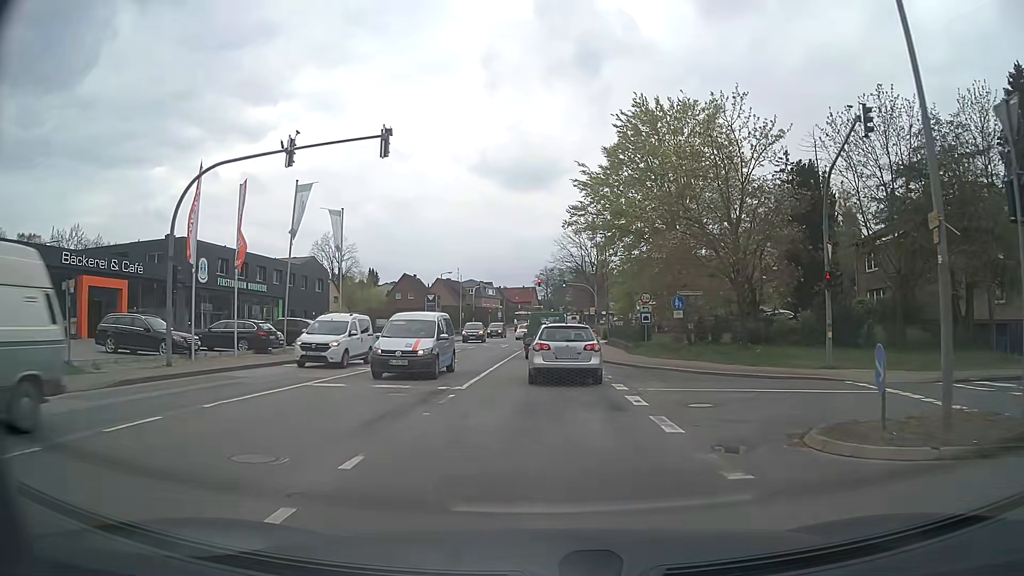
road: tertiary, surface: asphalt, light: Day
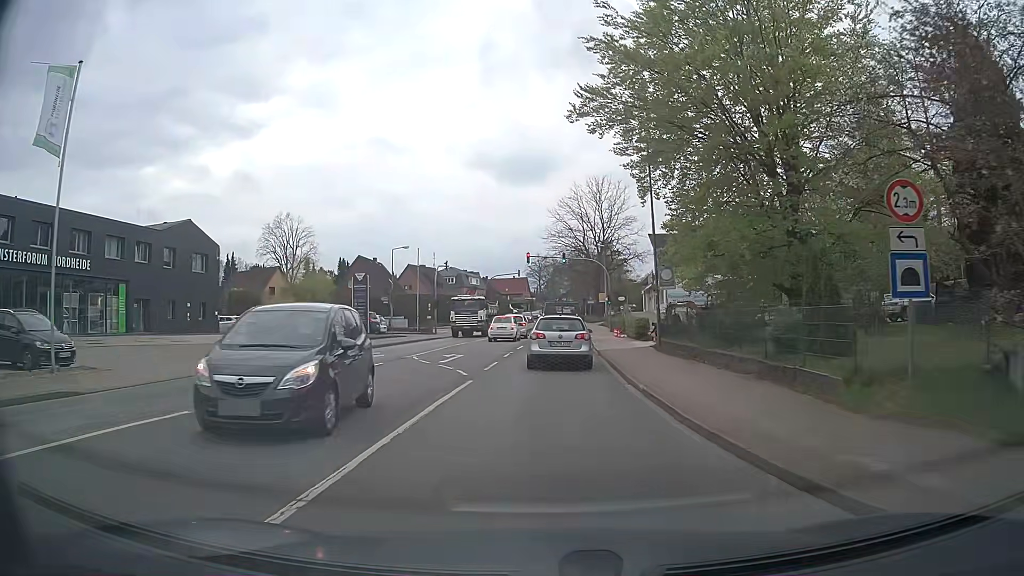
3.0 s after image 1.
(+0.4, +25.1) m; +1°
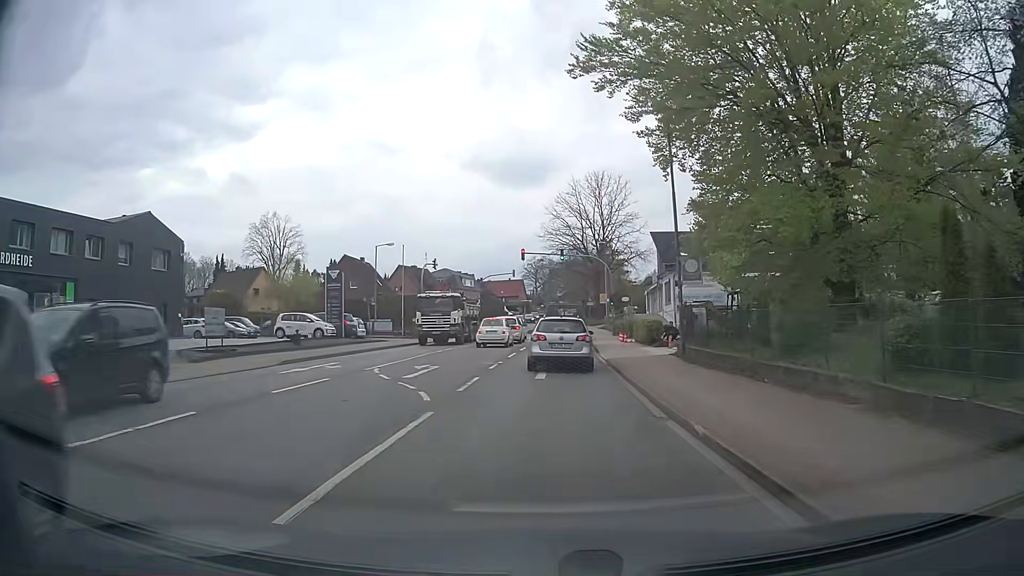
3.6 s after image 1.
(0.0, +5.1) m; 0°
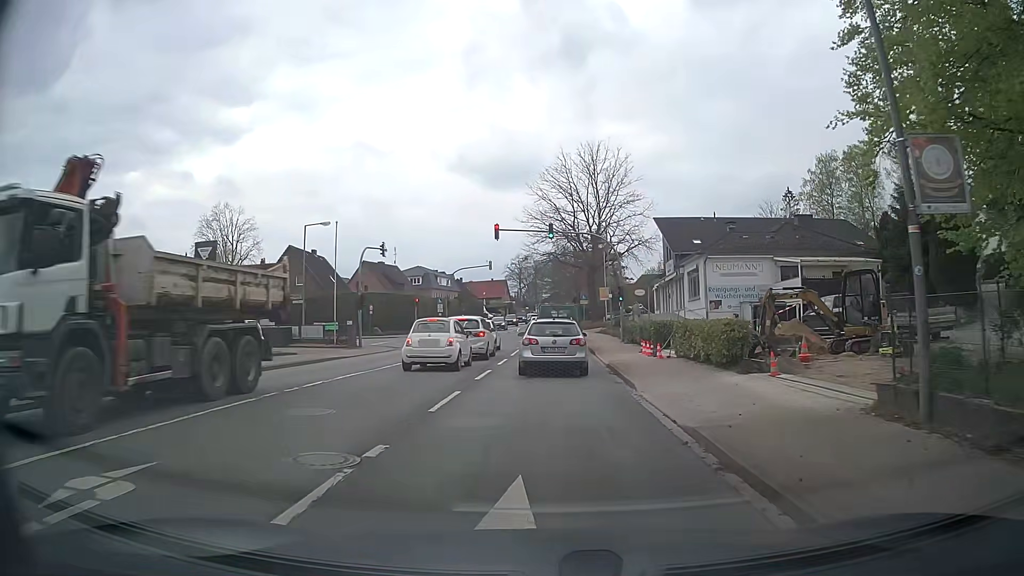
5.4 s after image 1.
(+0.2, +14.9) m; +2°
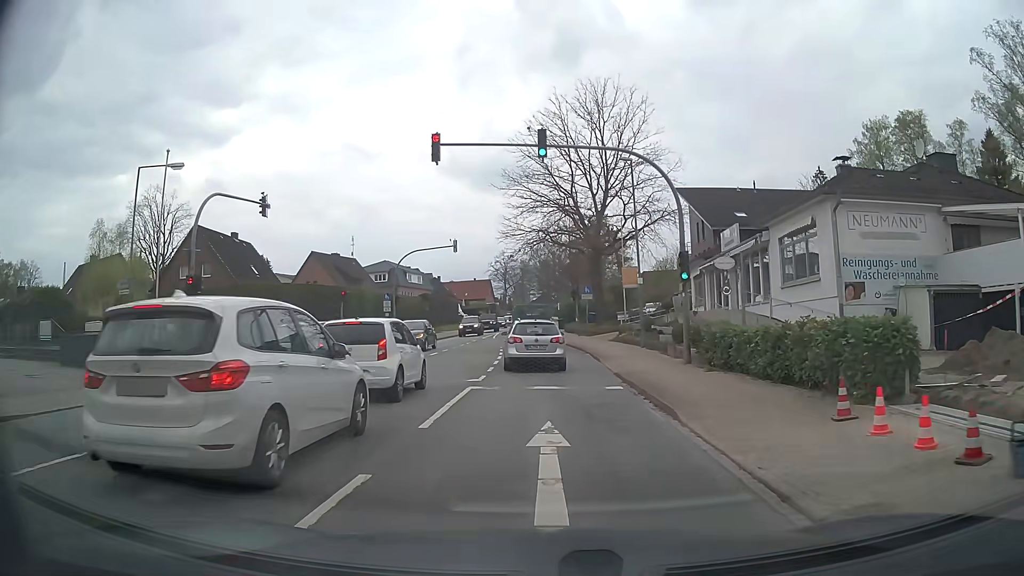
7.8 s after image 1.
(0.0, +19.4) m; +1°
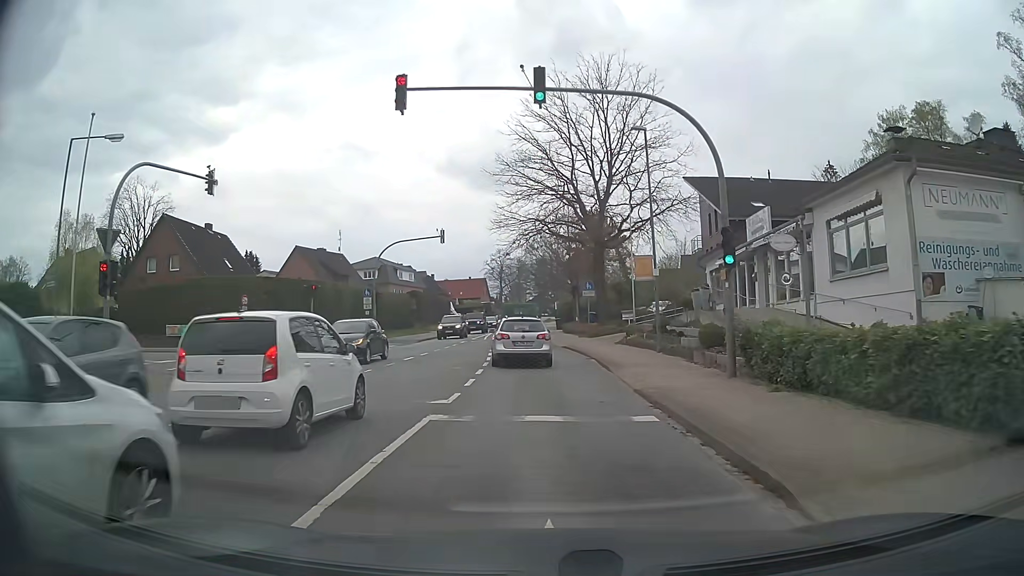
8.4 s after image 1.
(0.0, +4.9) m; 0°
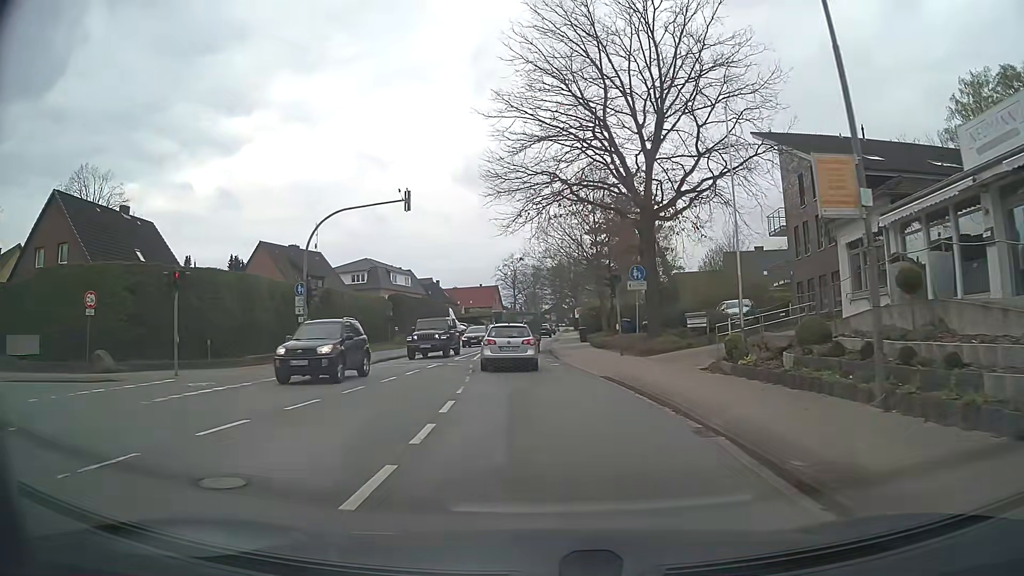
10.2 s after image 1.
(-0.1, +15.8) m; -1°
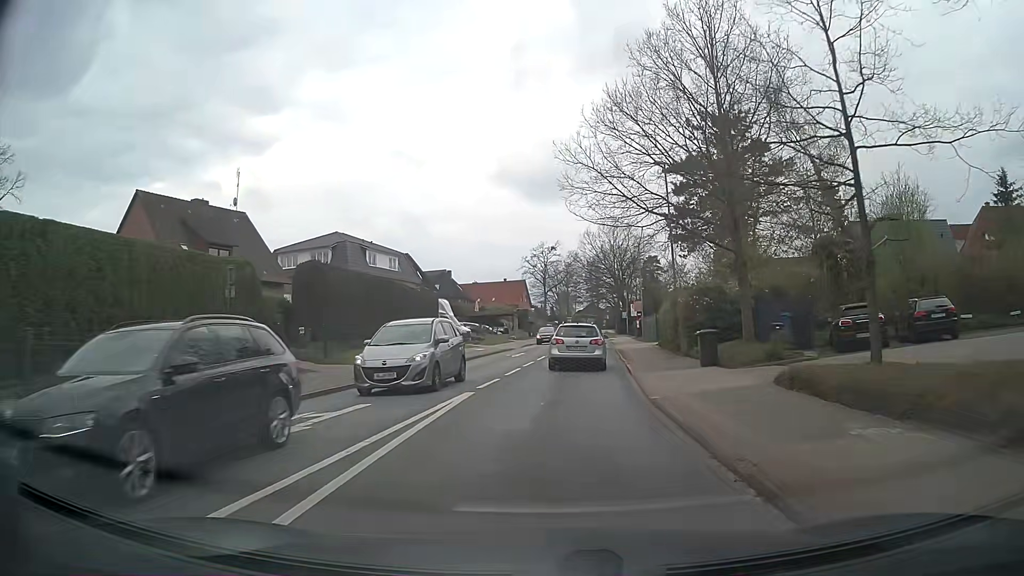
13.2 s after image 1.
(-1.1, +28.6) m; -3°
(0, +10) (+1, +20) (+2, +30) (+3, +40) (+4, +50) (+5, +60) (+5, +70) (+6, +80) (+7, +90) (+8, +100) m
